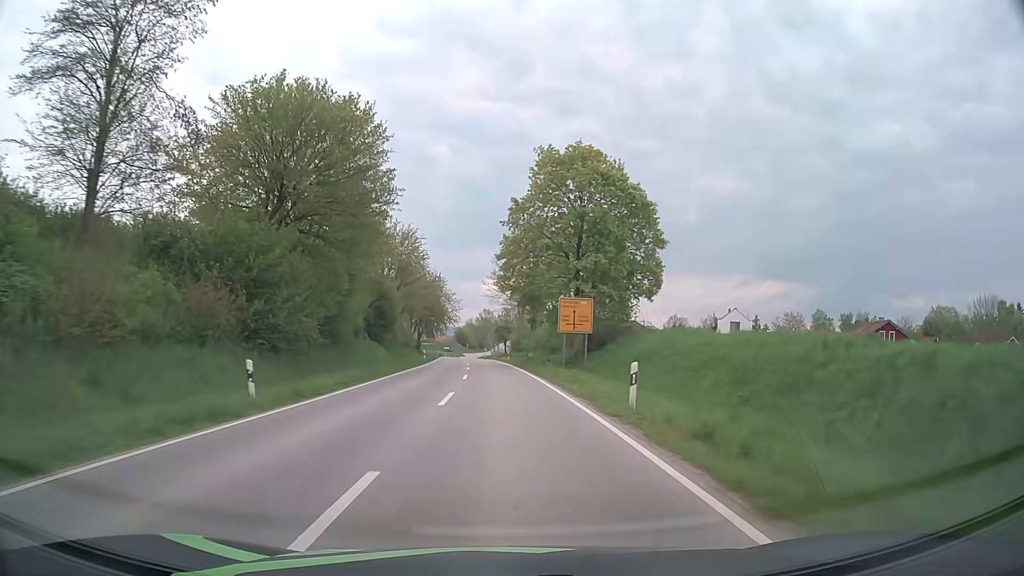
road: secondary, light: Day
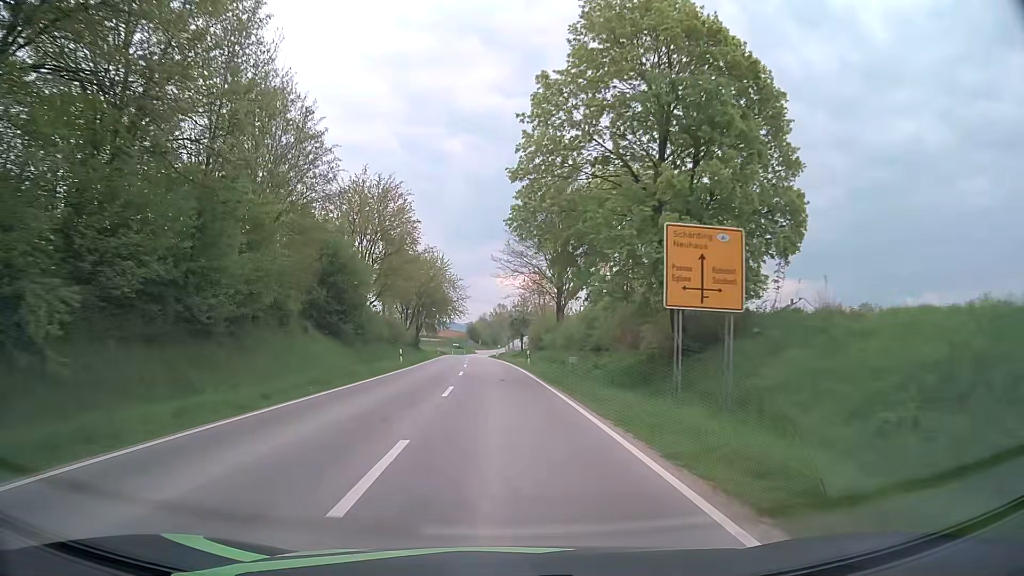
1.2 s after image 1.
(-0.2, +21.9) m; -1°
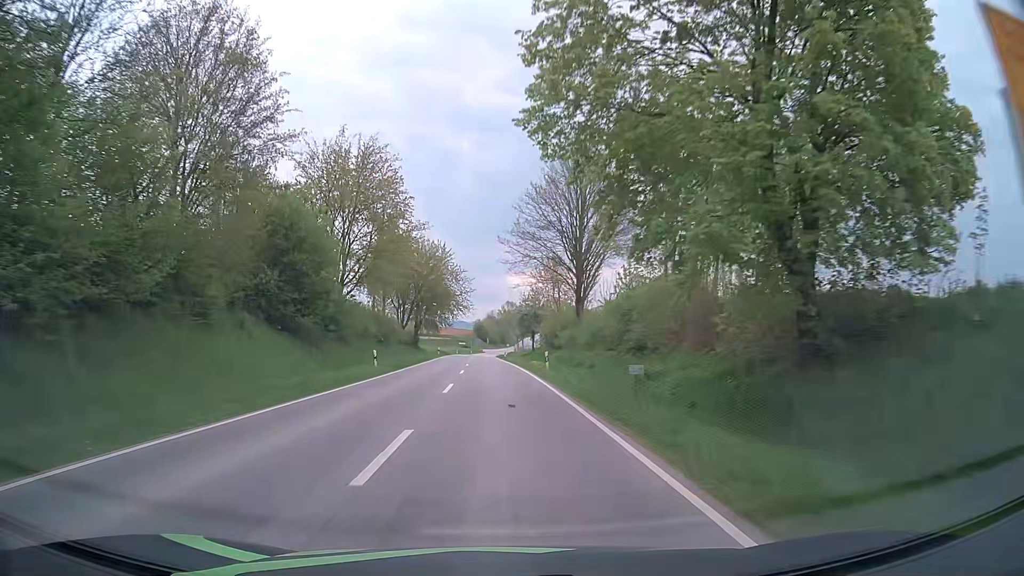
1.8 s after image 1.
(-0.1, +10.9) m; -1°
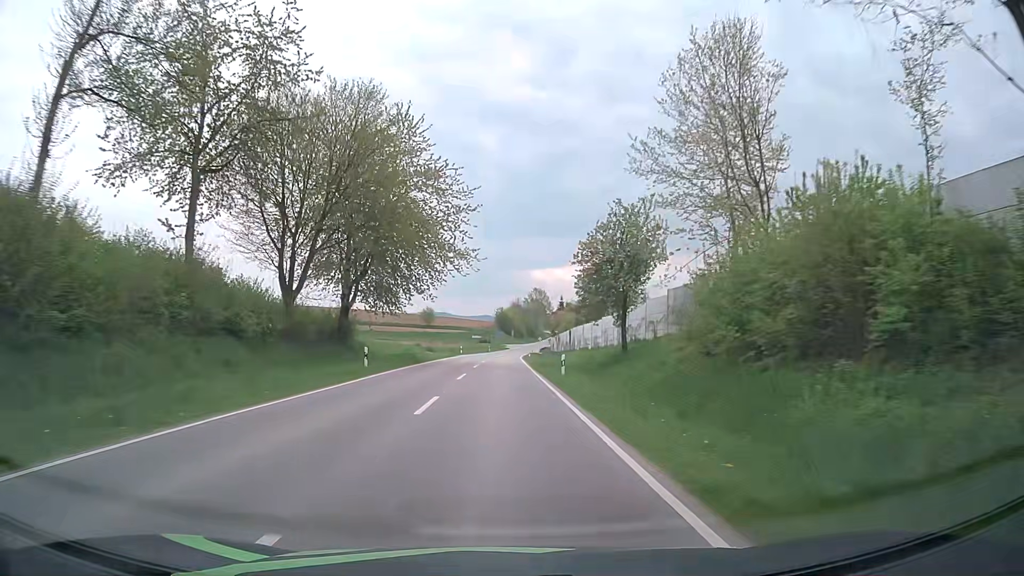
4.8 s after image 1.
(-1.3, +54.0) m; -2°
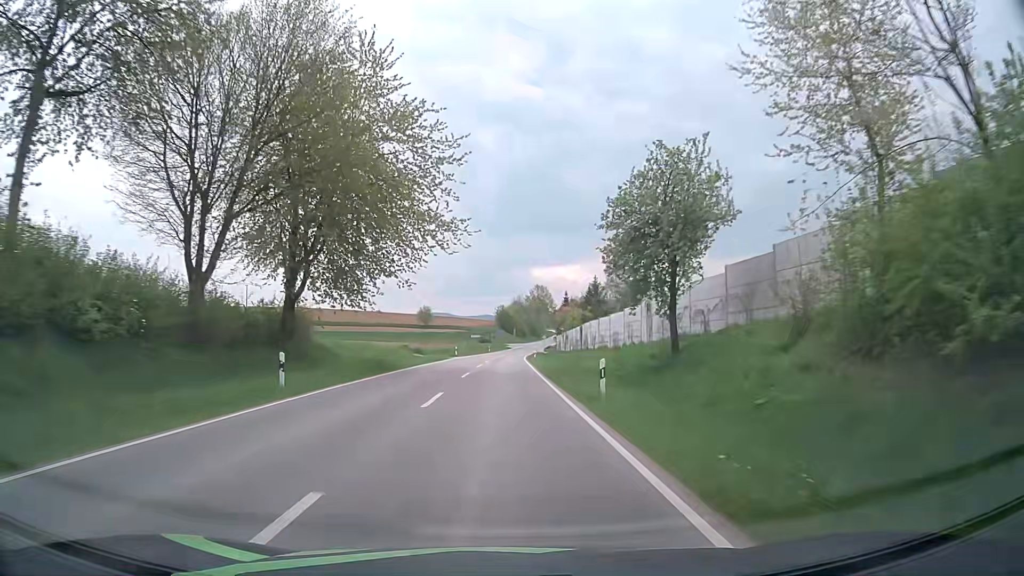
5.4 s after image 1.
(0.0, +10.7) m; 0°
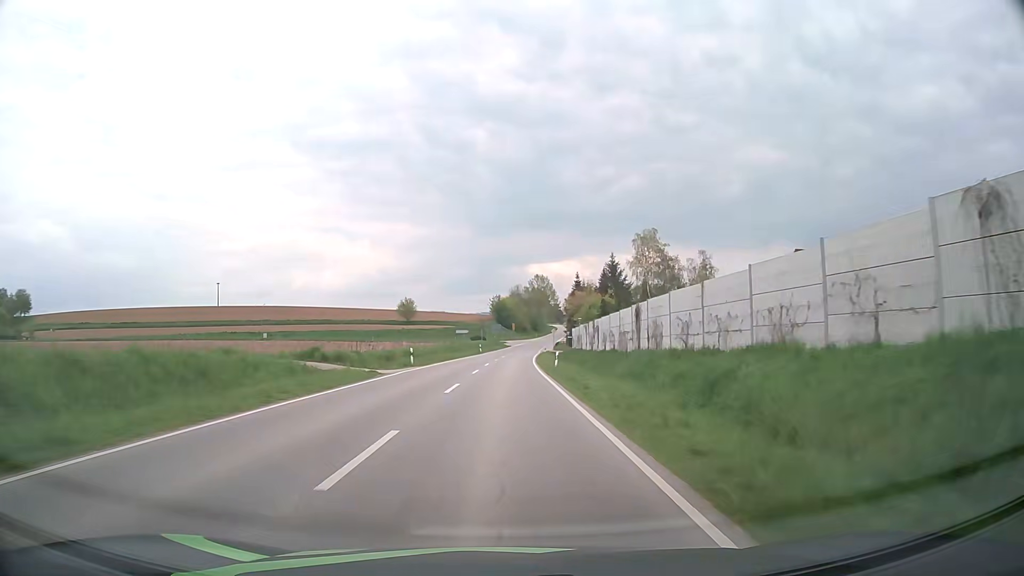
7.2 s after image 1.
(-0.1, +31.8) m; 0°
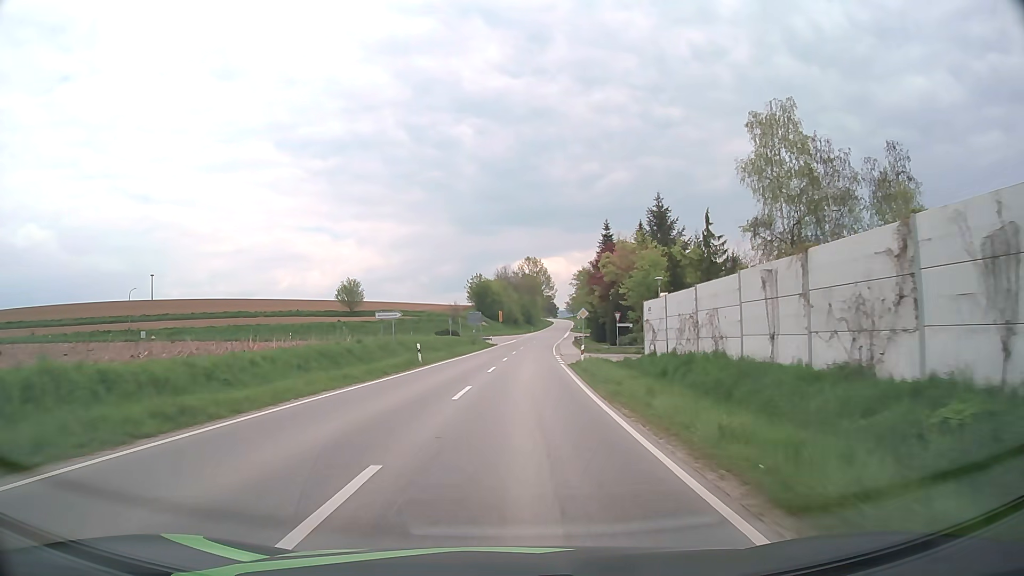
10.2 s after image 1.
(+0.3, +51.0) m; +1°
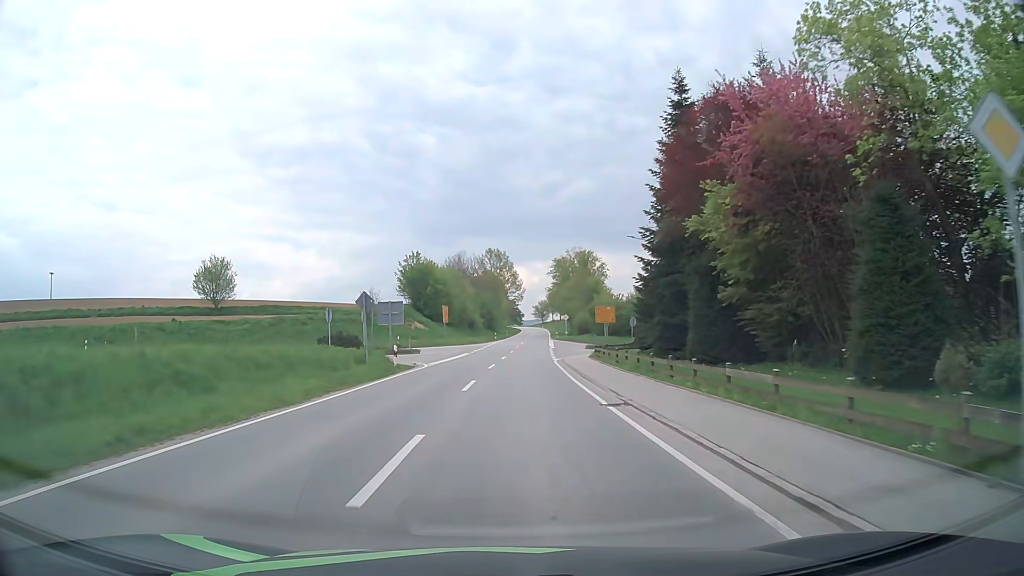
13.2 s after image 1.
(+1.1, +45.2) m; +3°
(0, +10) (0, +20) (0, +30) (+1, +40) (+4, +50) (+9, +58) (+16, +65) (+24, +72) (+31, +78) (+39, +84) m
